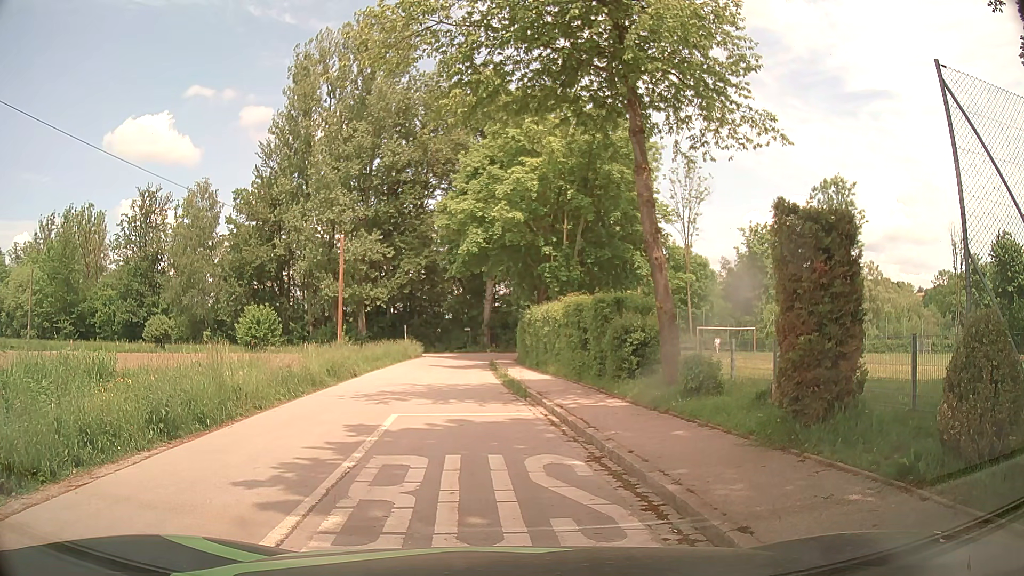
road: tertiary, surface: asphalt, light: Day
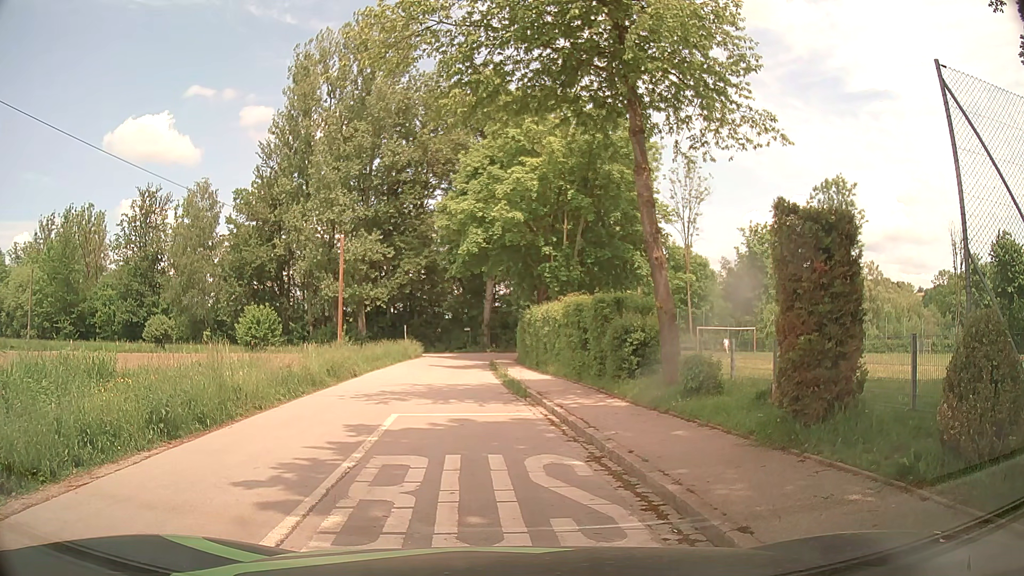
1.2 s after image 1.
(0.0, 0.0) m; 0°
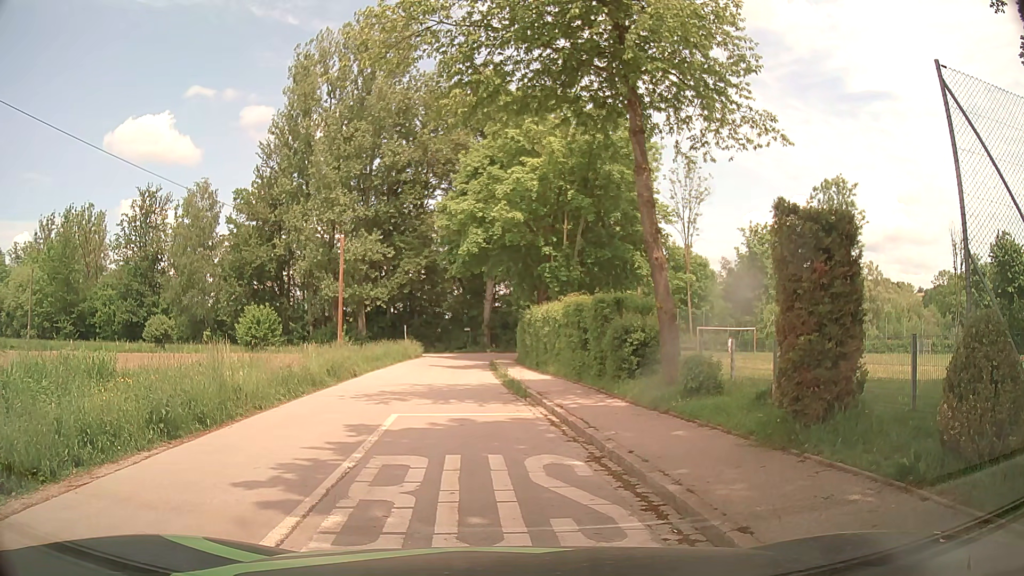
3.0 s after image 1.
(0.0, 0.0) m; 0°
